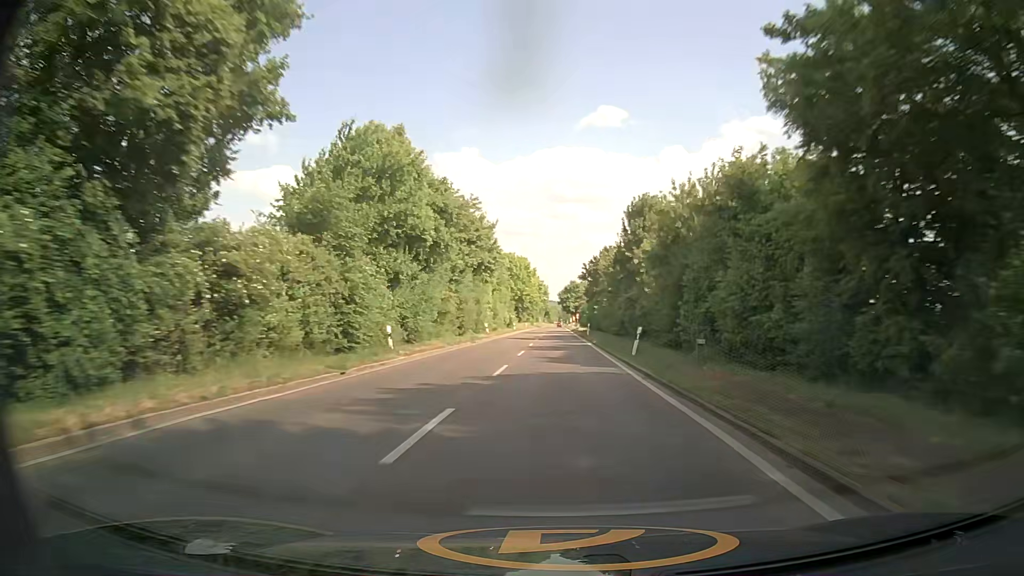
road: secondary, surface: asphalt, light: Day
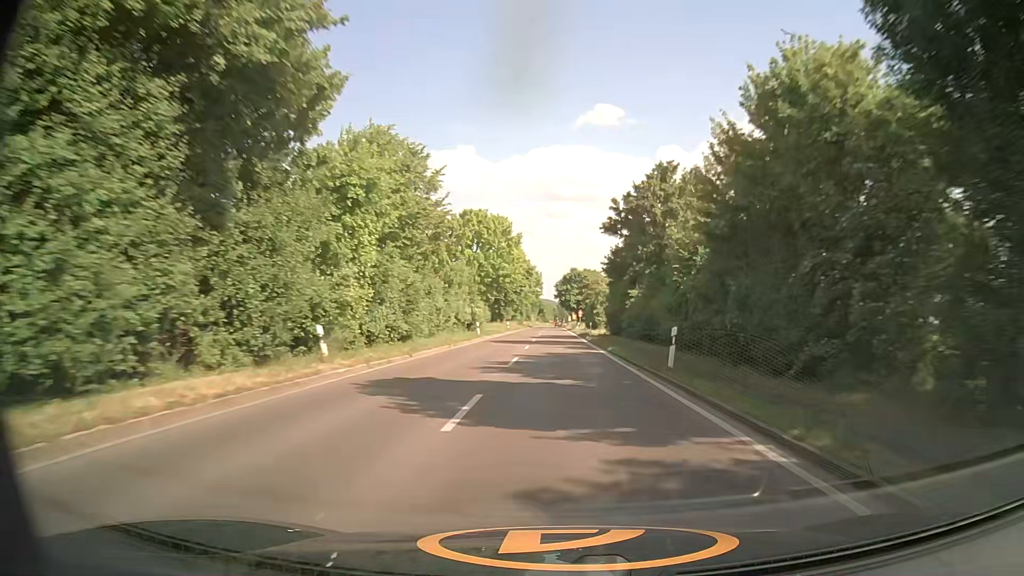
(-0.6, +42.0) m; -1°
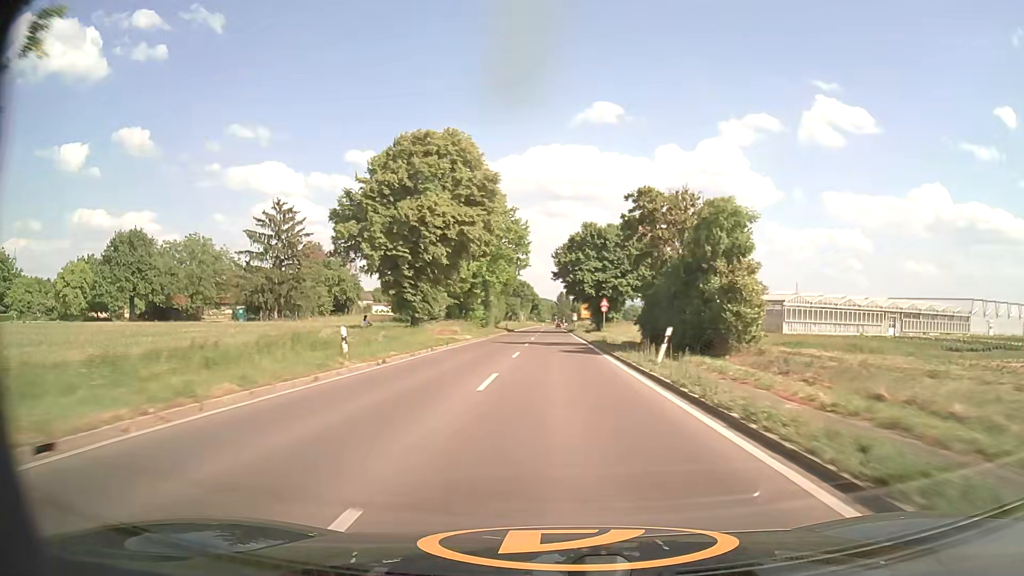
(+0.8, +67.3) m; +1°
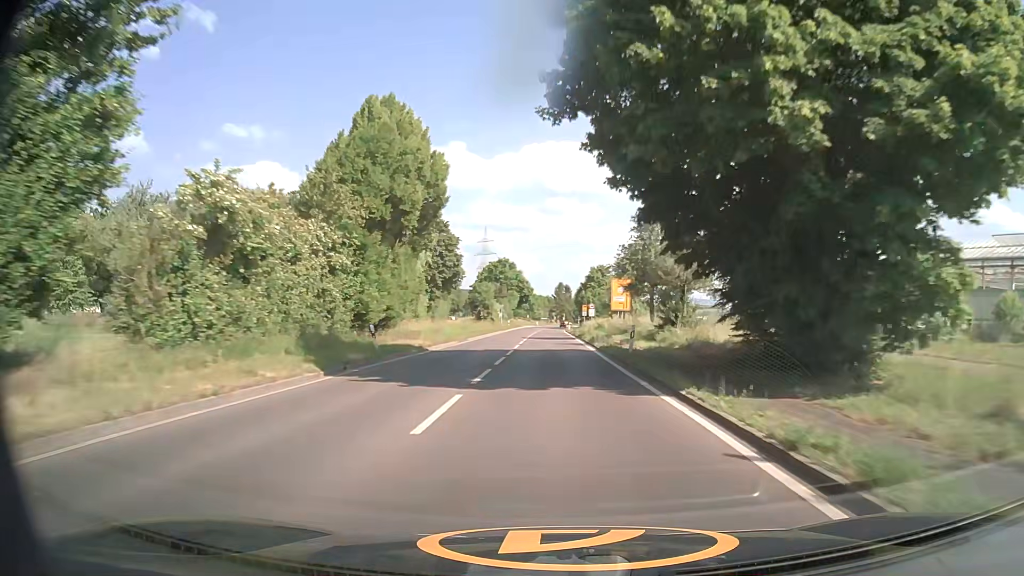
(+0.1, +64.6) m; 0°
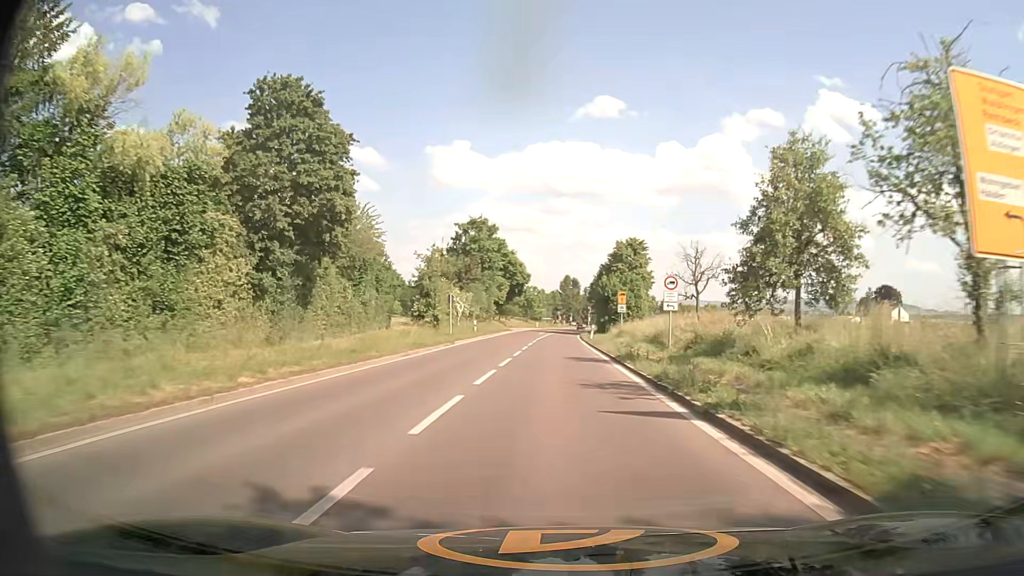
(-0.2, +47.7) m; 0°
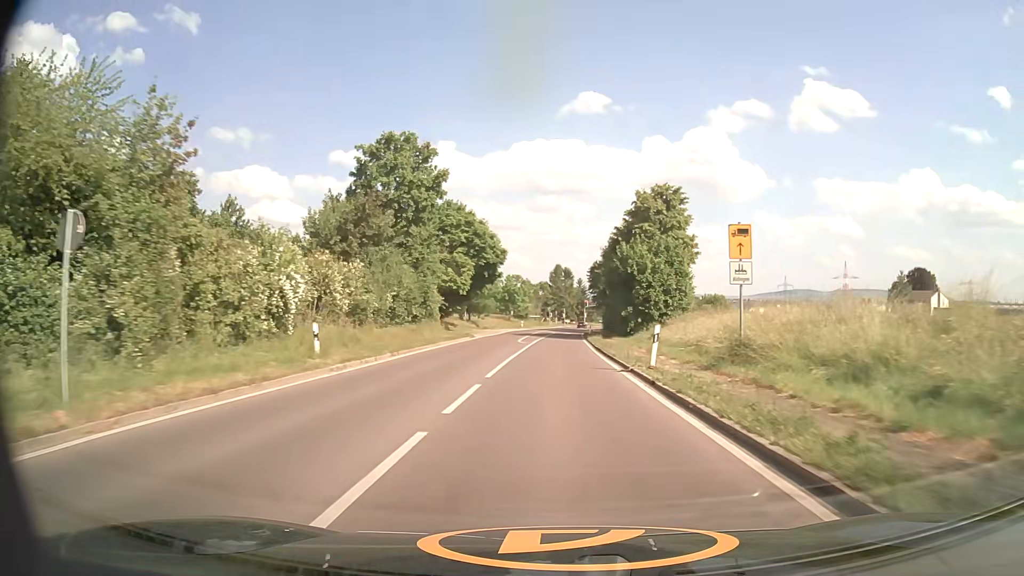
(+0.1, +34.0) m; +1°
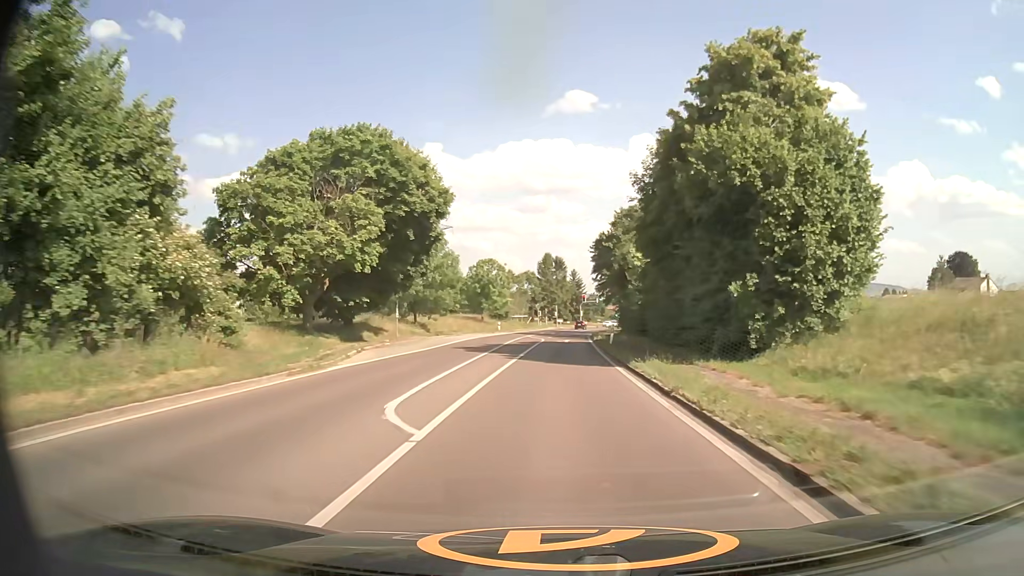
(+0.3, +32.8) m; +1°
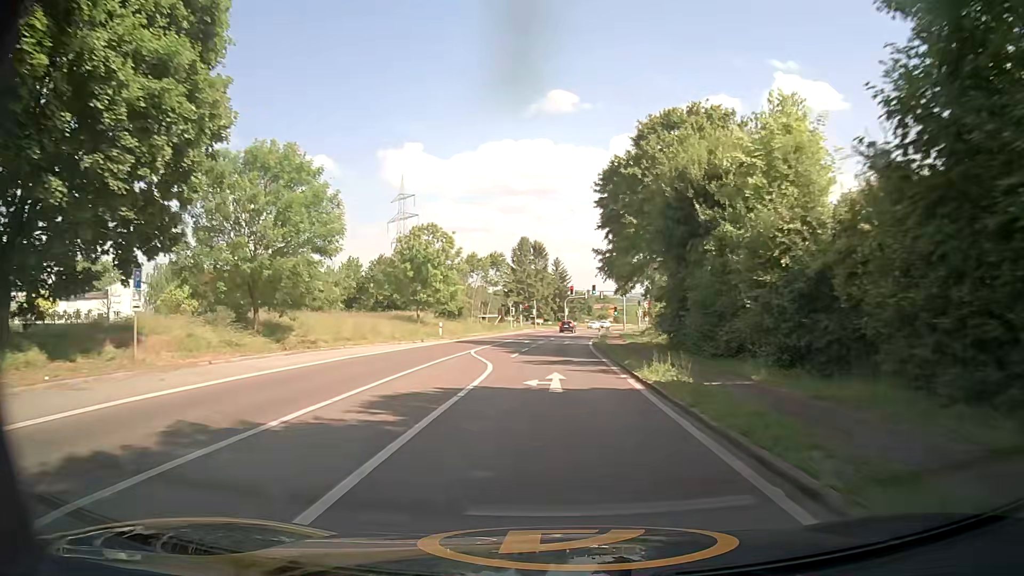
(+0.3, +32.5) m; +2°
(0, +10) (0, +20) (0, +30) (+1, +40) (+1, +50) (+2, +60) (+2, +70) (+4, +80) (+5, +90) (+6, +100) m
